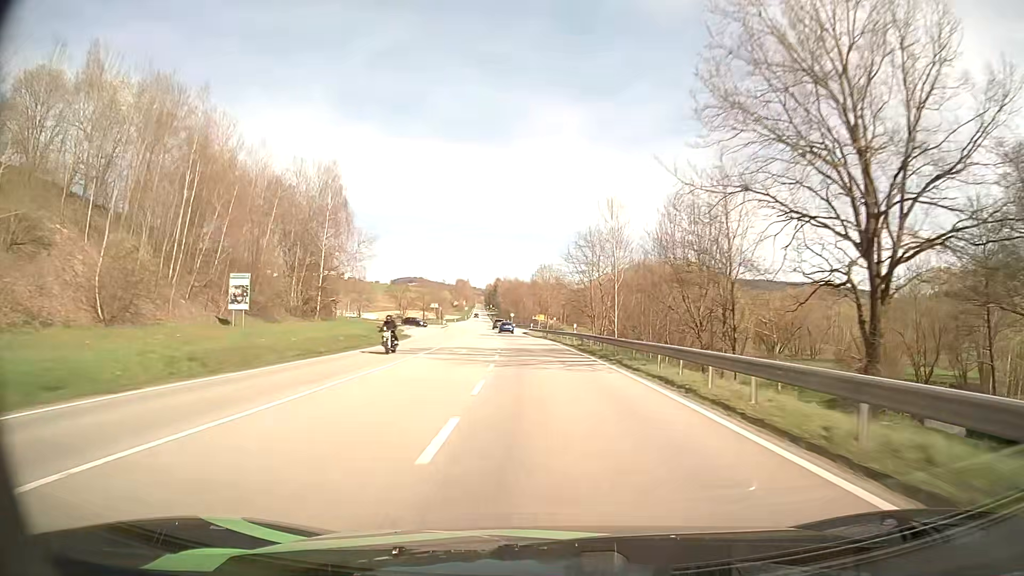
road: secondary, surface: asphalt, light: Day
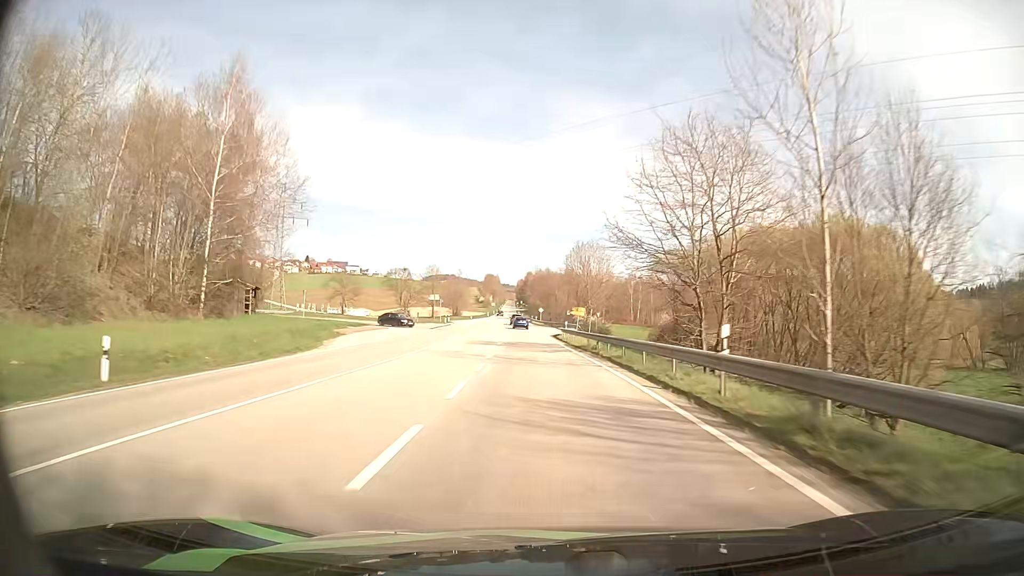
(-0.7, +31.2) m; -3°
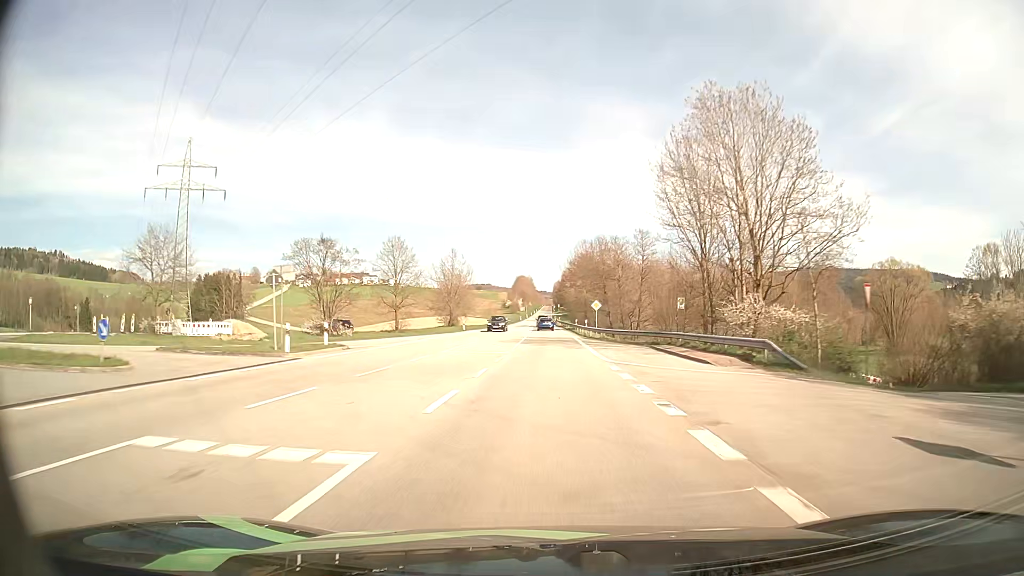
(-2.0, +61.2) m; -3°
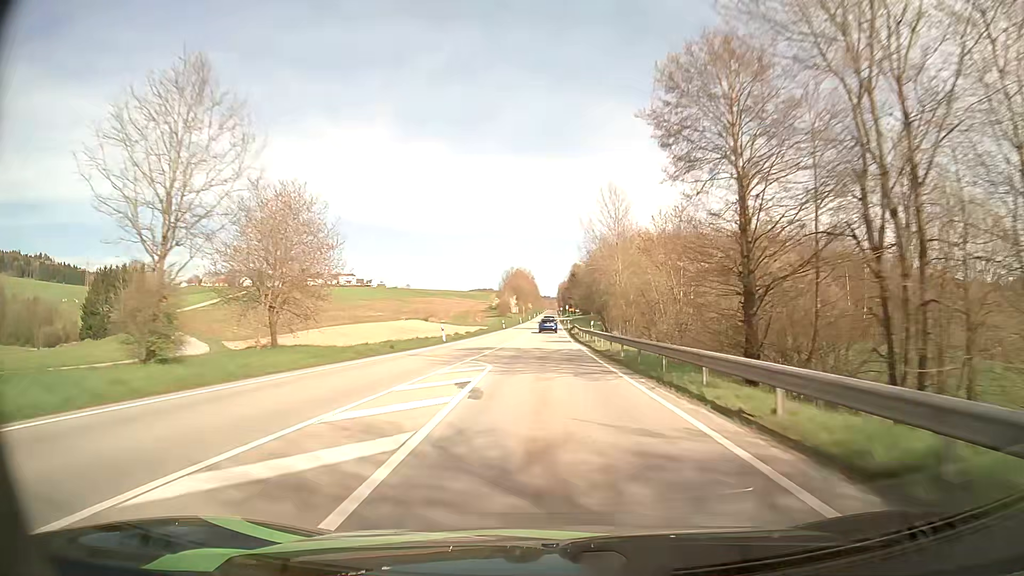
(-0.6, +75.8) m; -1°
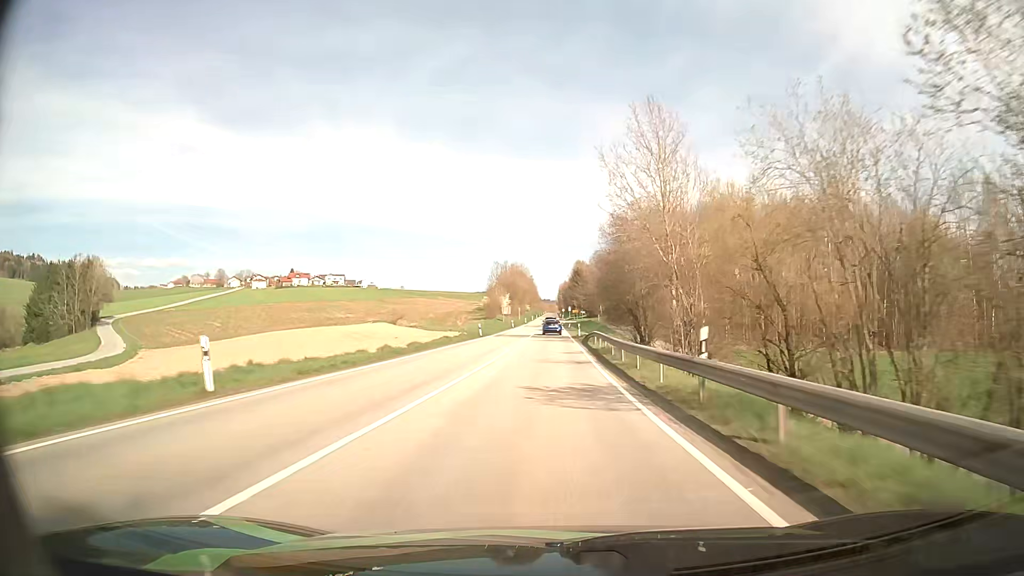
(0.0, +29.5) m; 0°
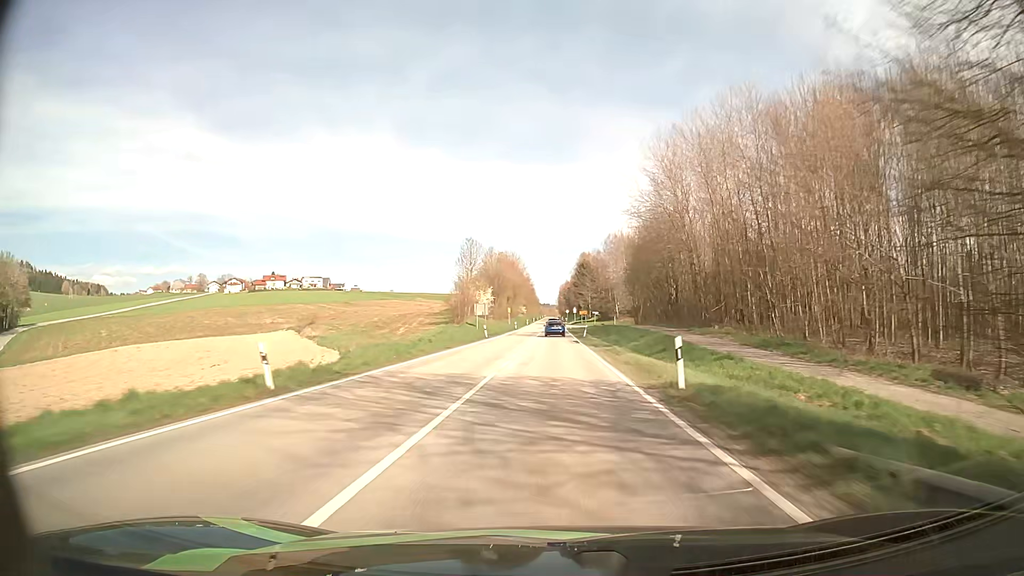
(+0.1, +43.7) m; 0°
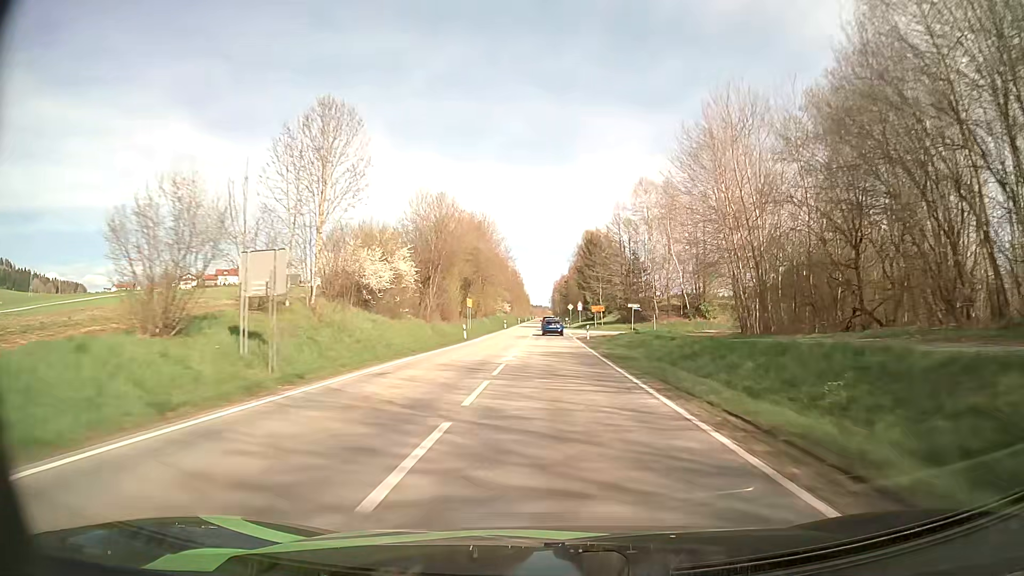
(0.0, +57.2) m; 0°
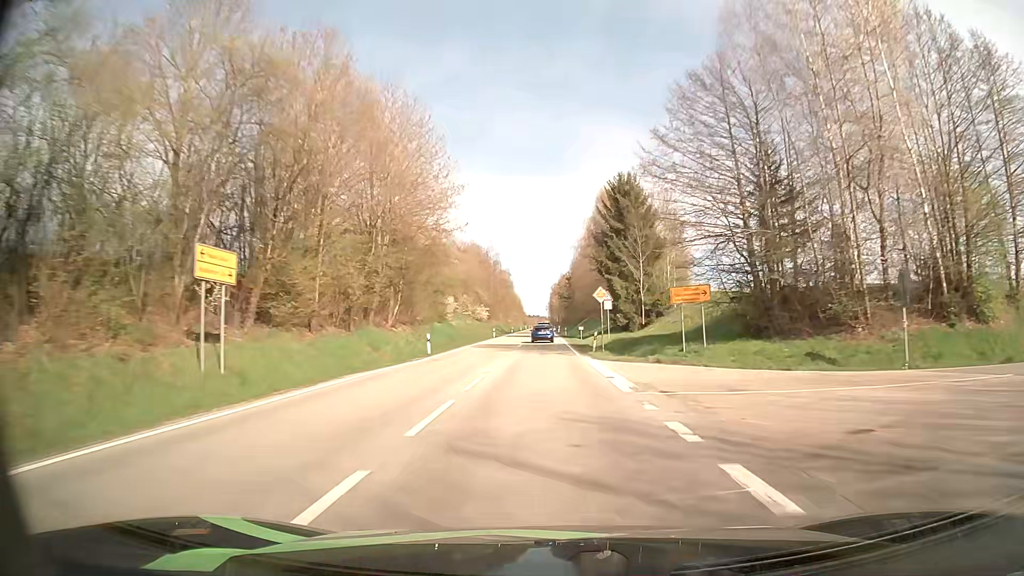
(+0.3, +56.7) m; 0°
(0, +10) (0, +20) (0, +30) (0, +40) (0, +50) (0, +60) (0, +70) (-1, +80) (-1, +90) (-1, +100) m
